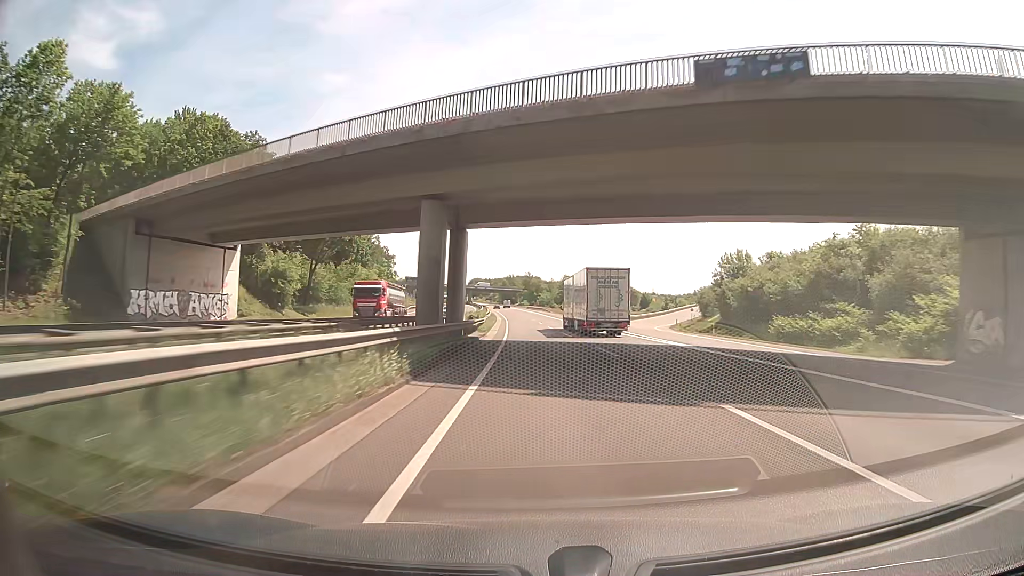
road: motorway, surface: asphalt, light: Day
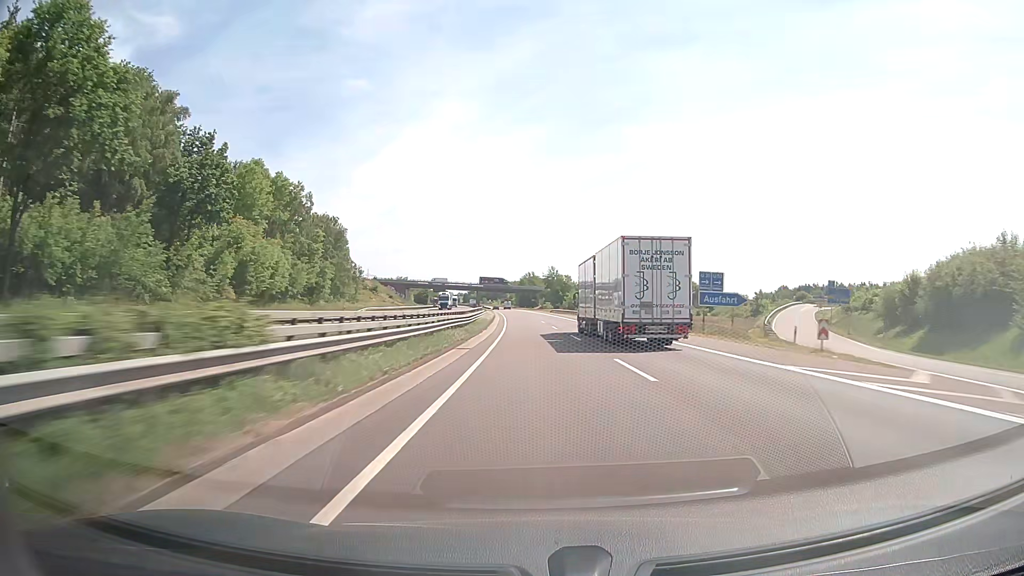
(-0.7, +61.9) m; -2°
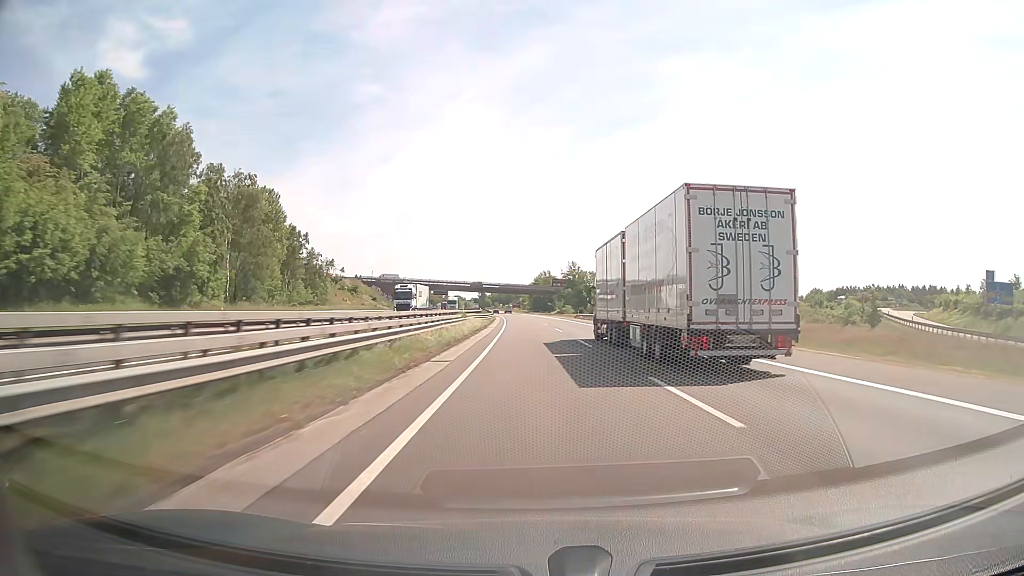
(-0.4, +41.1) m; -1°
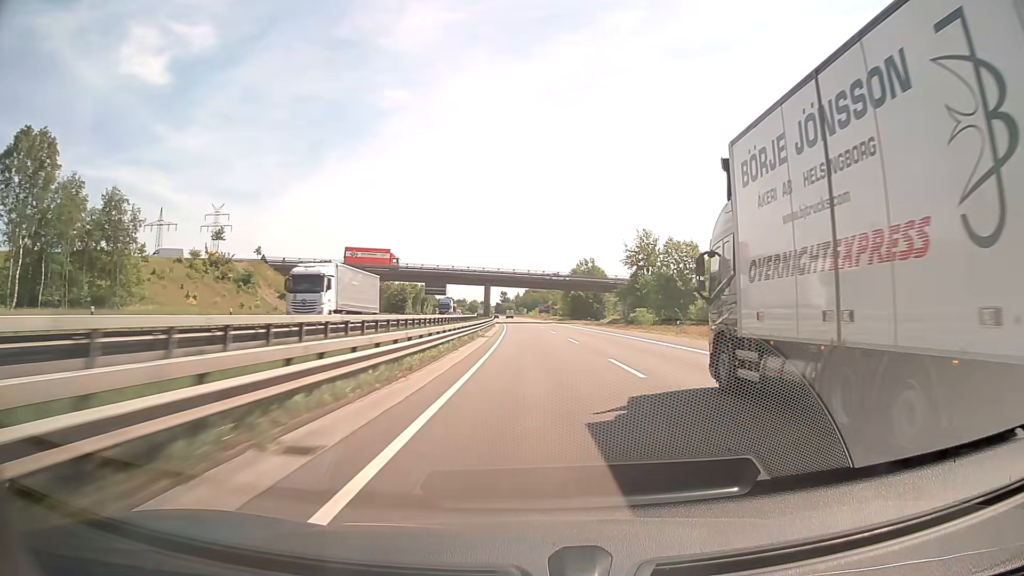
(-1.7, +82.2) m; -2°
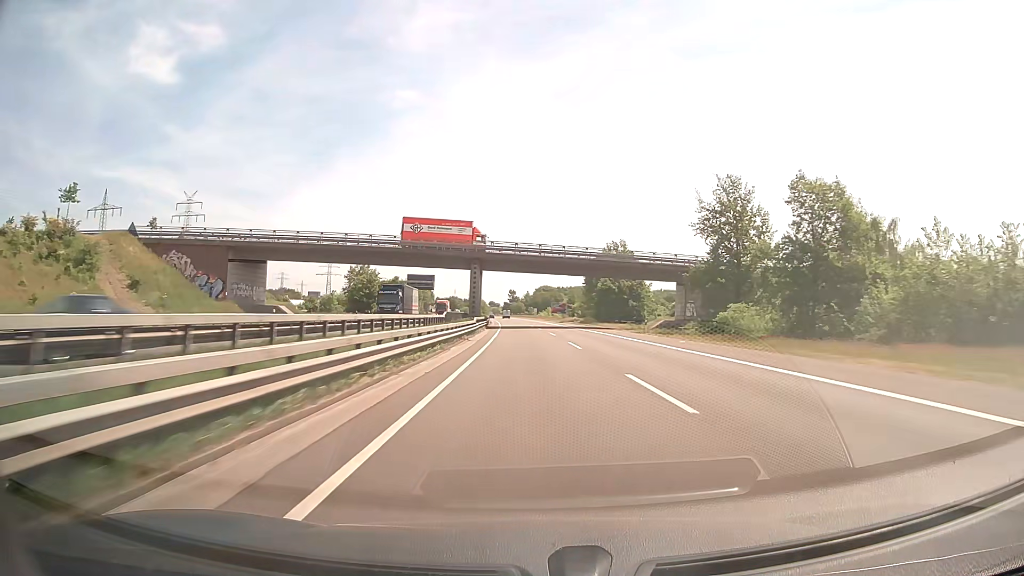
(-0.2, +41.1) m; -1°
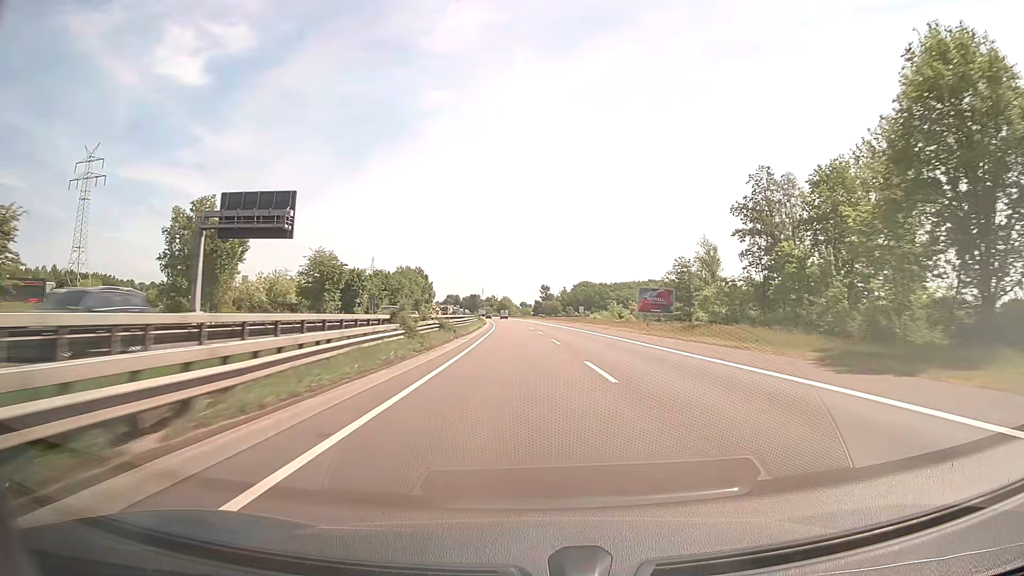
(-2.9, +103.0) m; -3°
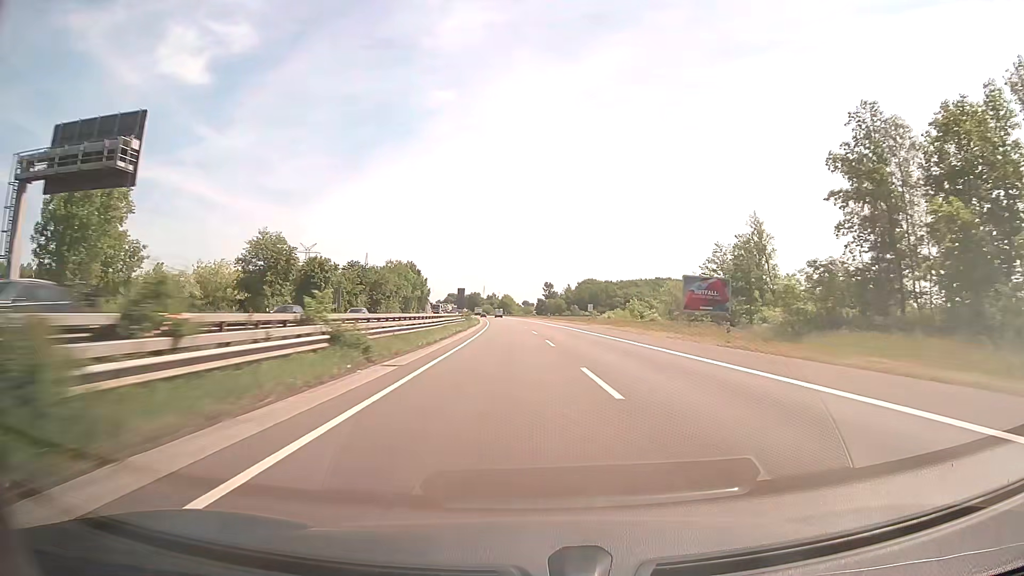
(-0.1, +20.6) m; 0°
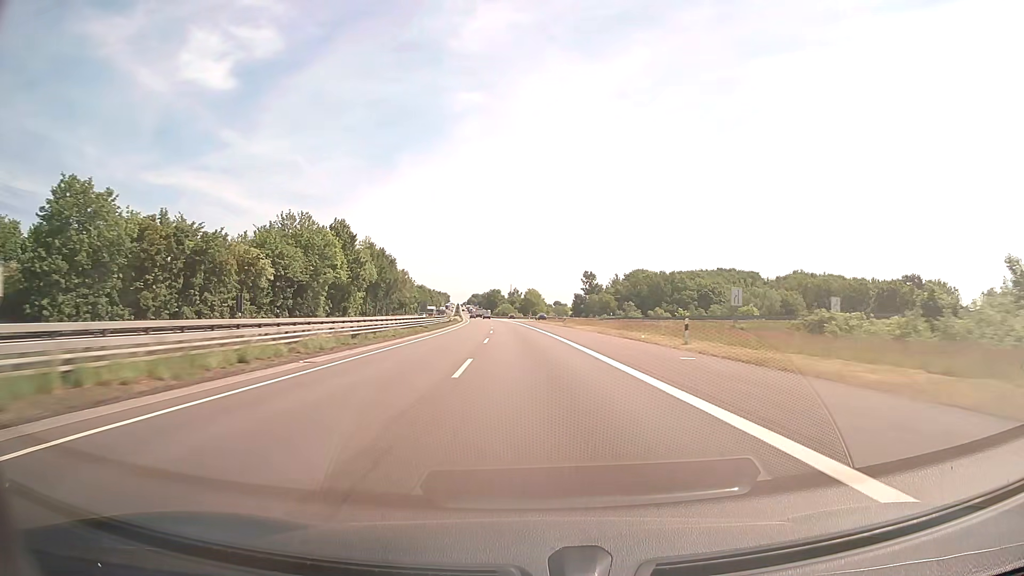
(-1.0, +103.1) m; -2°
(0, +10) (0, +20) (0, +30) (-1, +40) (-1, +50) (-2, +60) (-2, +70) (-3, +80) (-3, +90) (-4, +100) m
